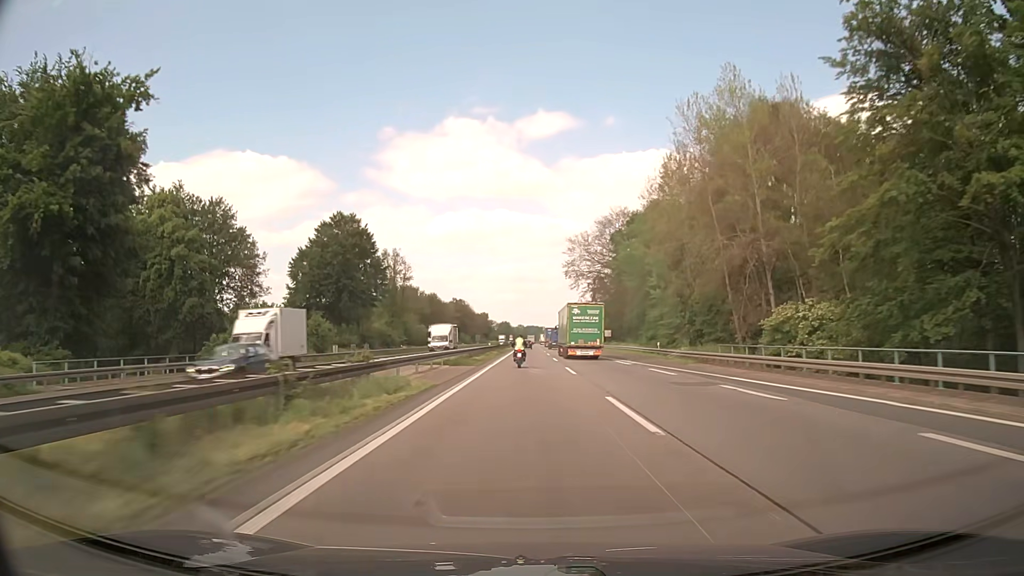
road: motorway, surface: asphalt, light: Day
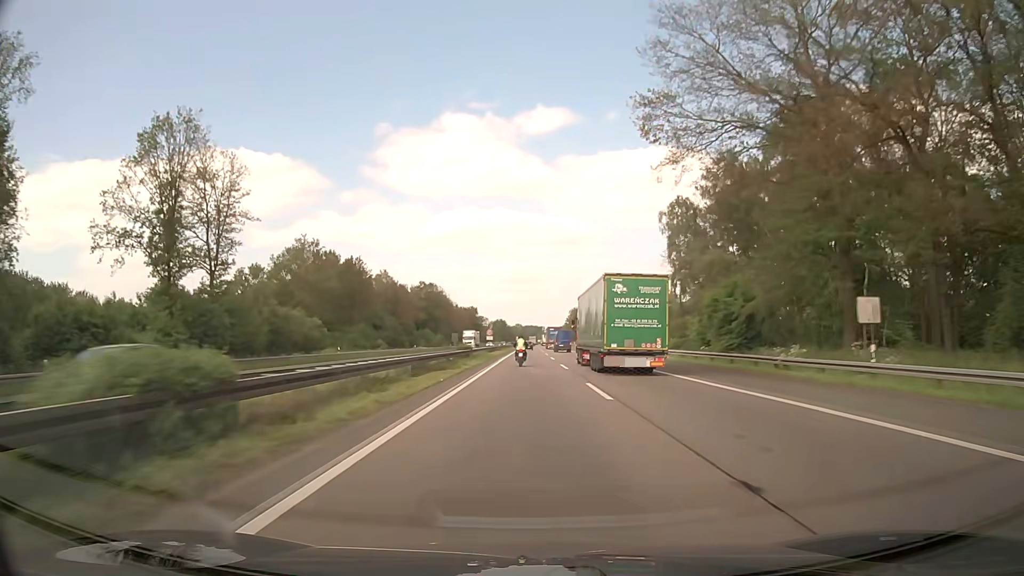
(+0.2, +84.5) m; 0°
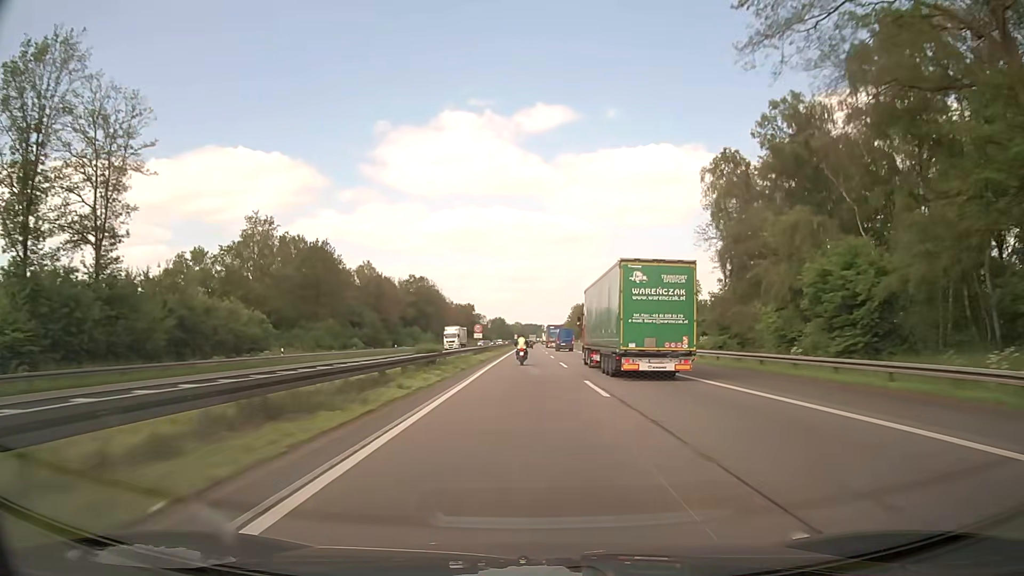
(0.0, +17.3) m; 0°
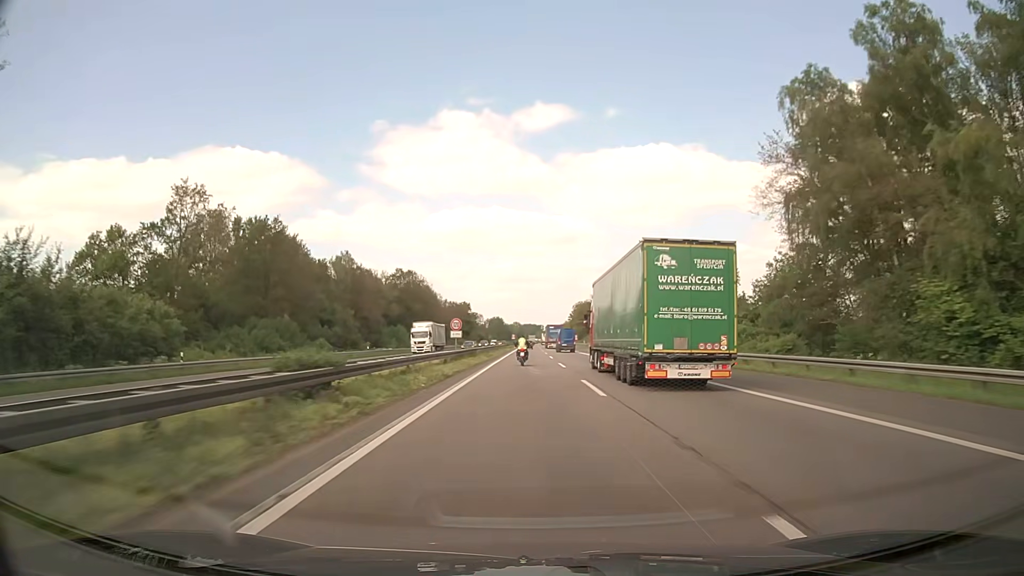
(0.0, +17.5) m; 0°
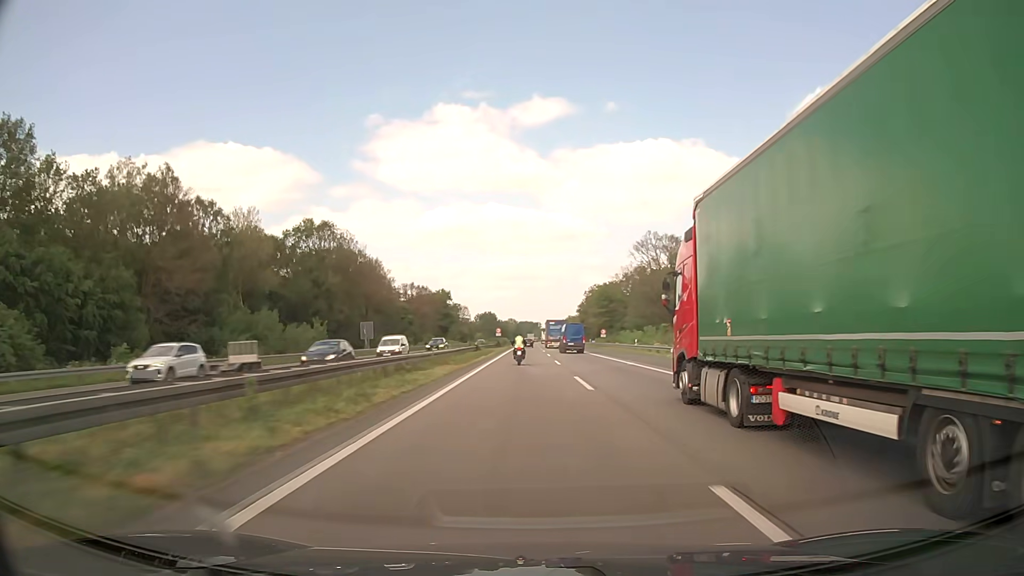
(+0.4, +70.8) m; 0°
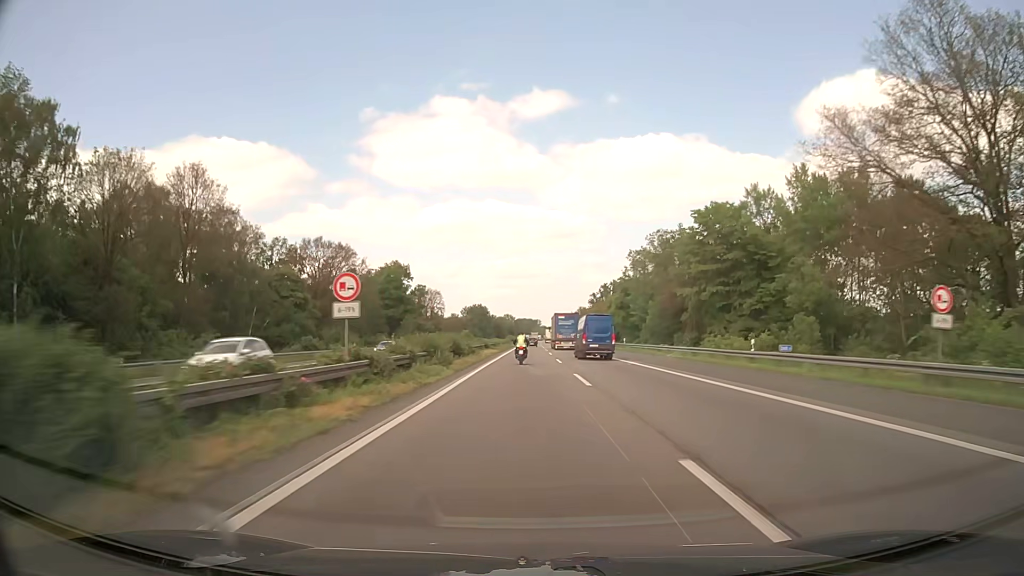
(+0.1, +88.6) m; 0°
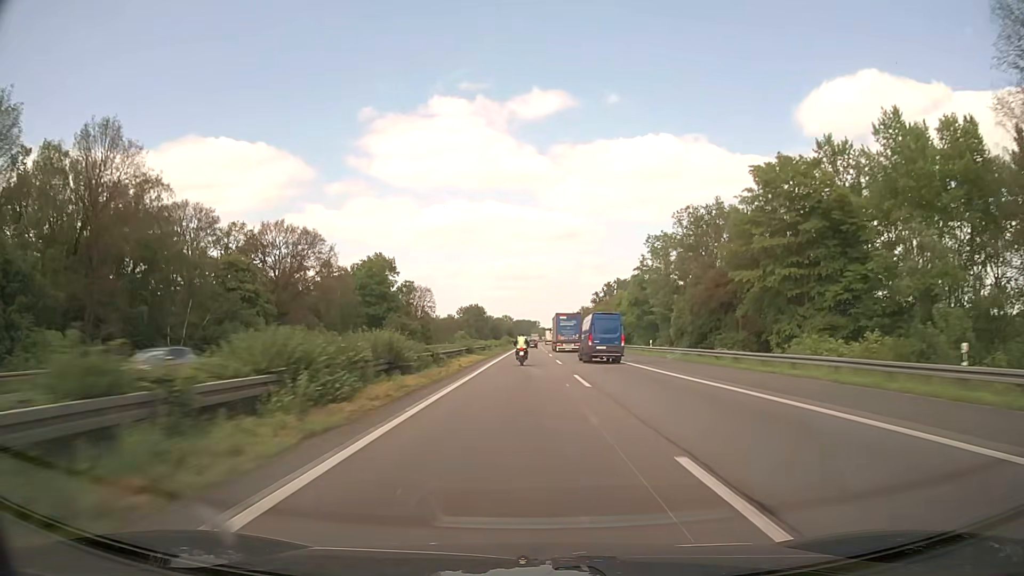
(0.0, +17.7) m; 0°
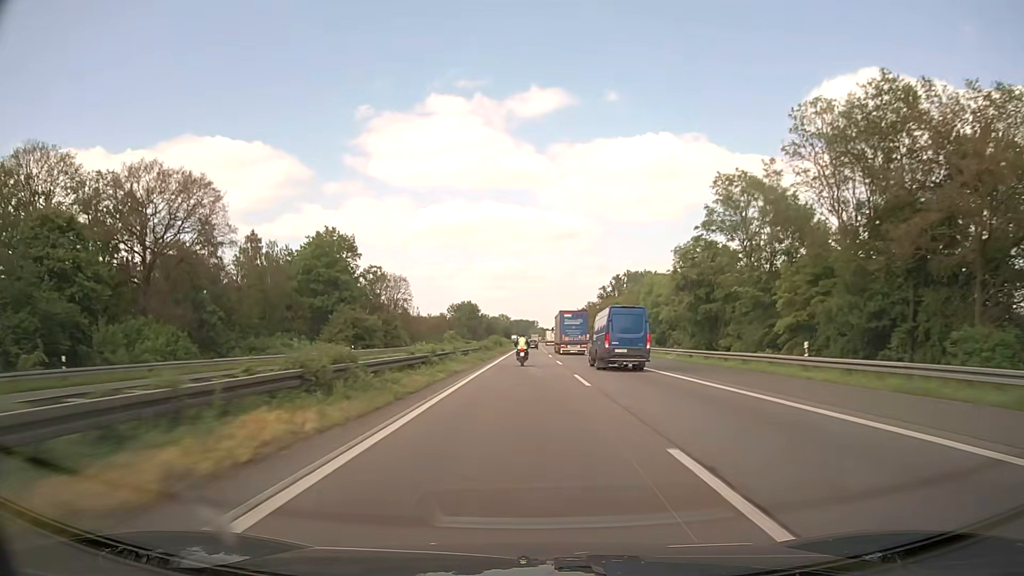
(0.0, +35.4) m; 0°
(0, +10) (0, +20) (0, +30) (0, +40) (0, +50) (0, +60) (0, +70) (0, +80) (0, +90) (0, +100) m
